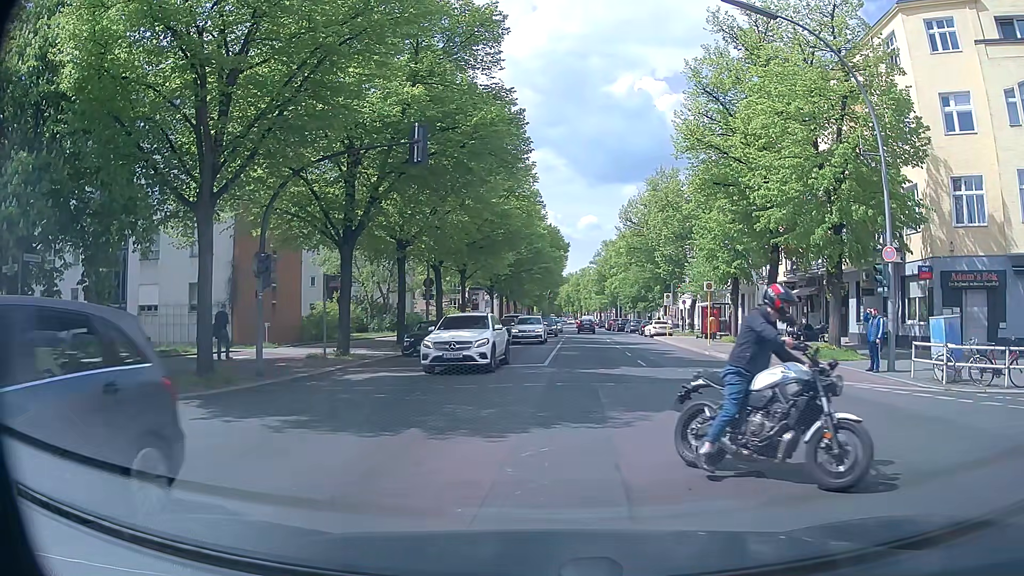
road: tertiary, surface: asphalt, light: Day
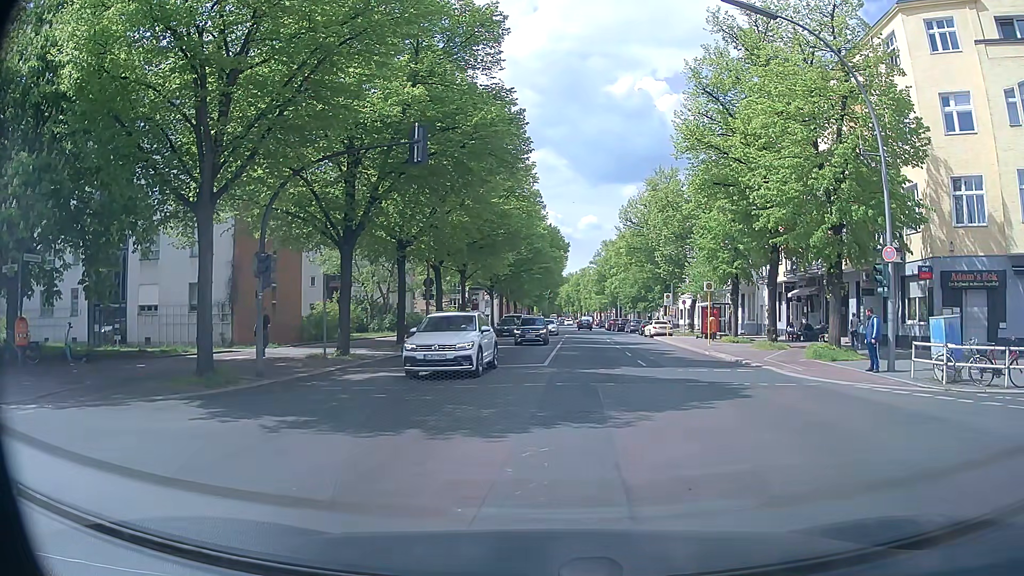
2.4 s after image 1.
(0.0, 0.0) m; 0°
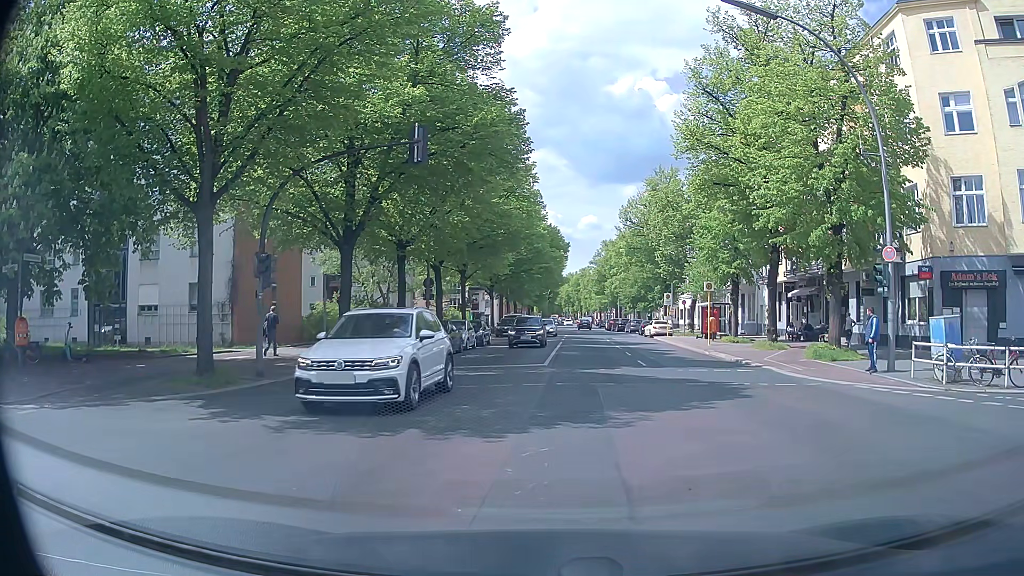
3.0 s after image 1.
(0.0, 0.0) m; 0°
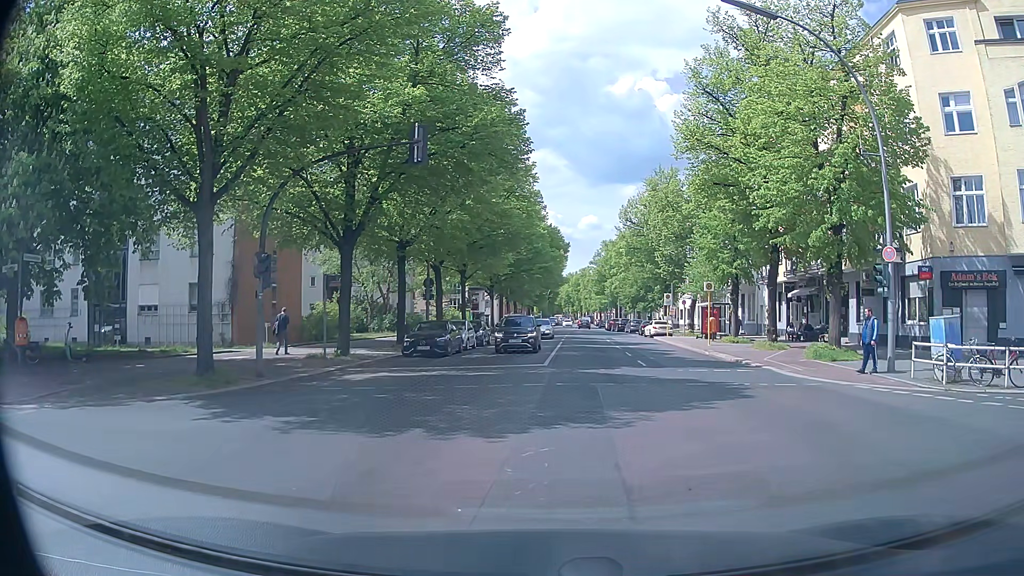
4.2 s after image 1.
(0.0, 0.0) m; 0°
